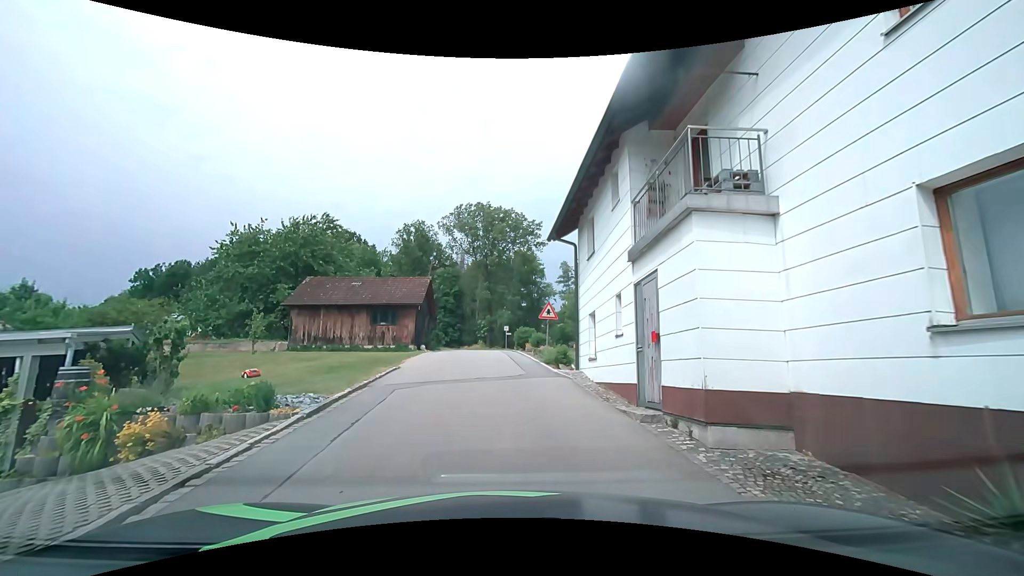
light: Day
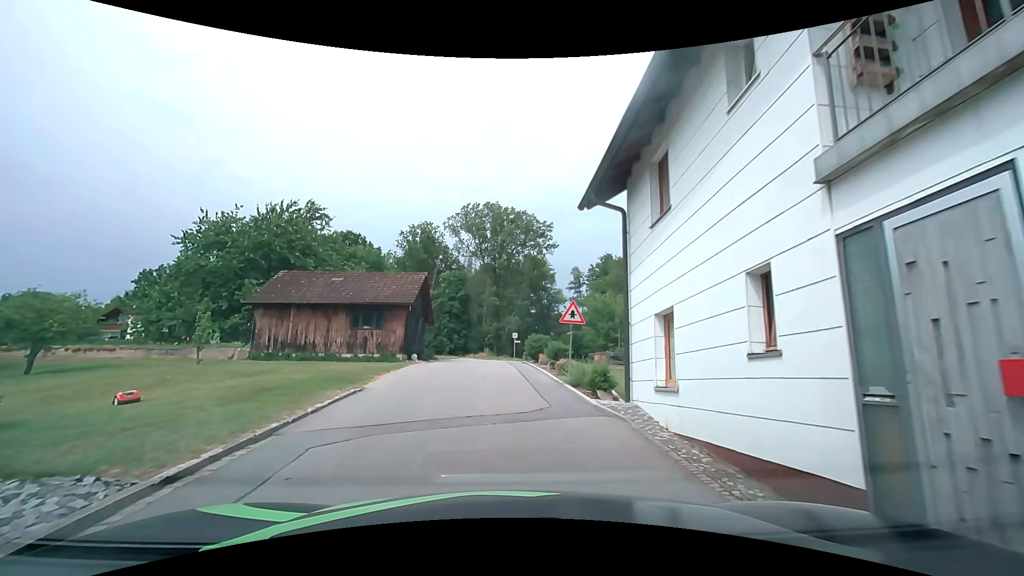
(0.0, +5.3) m; -1°
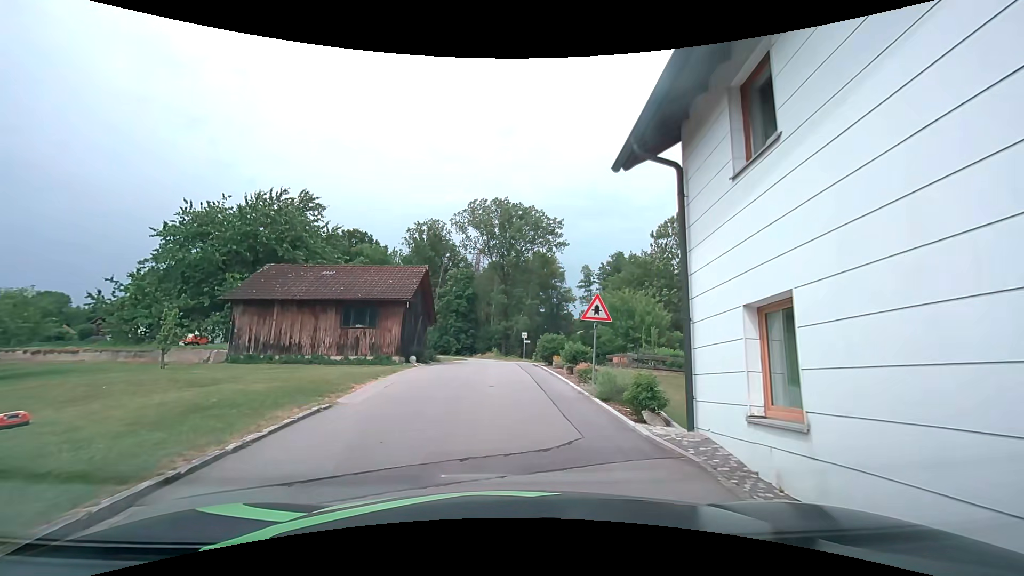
(0.0, +2.8) m; -1°
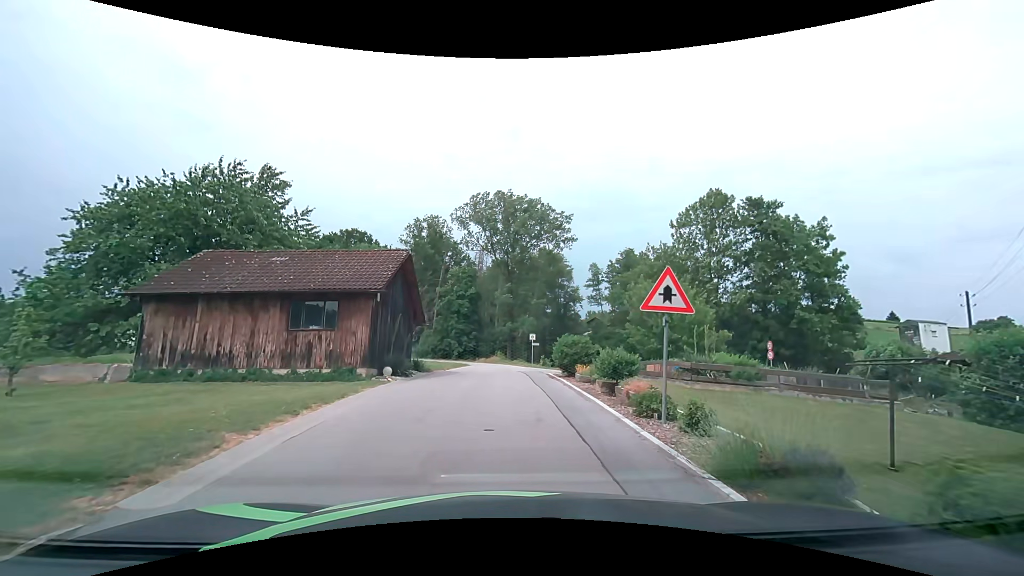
(0.0, +5.6) m; 0°
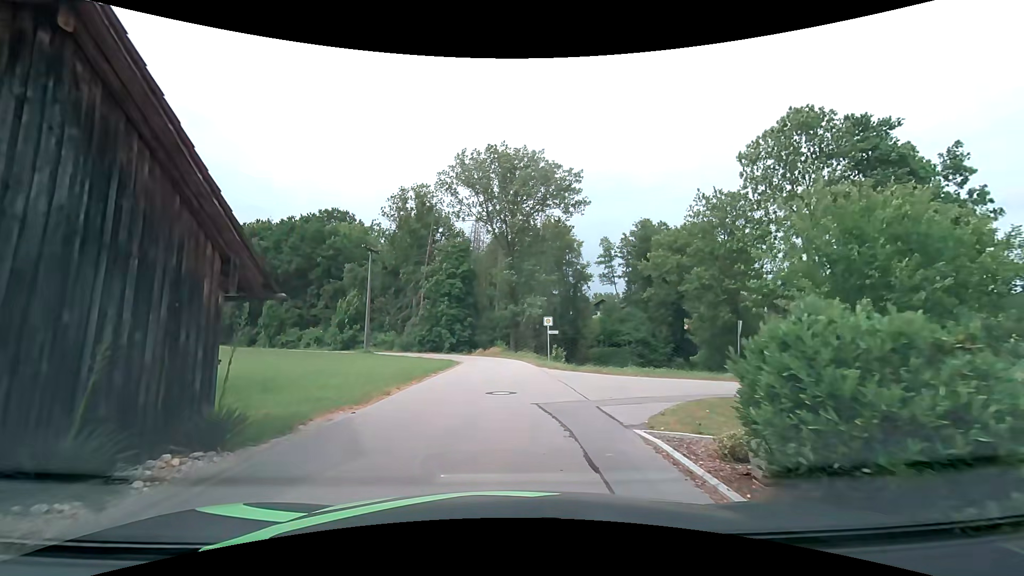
(-0.3, +14.5) m; -2°
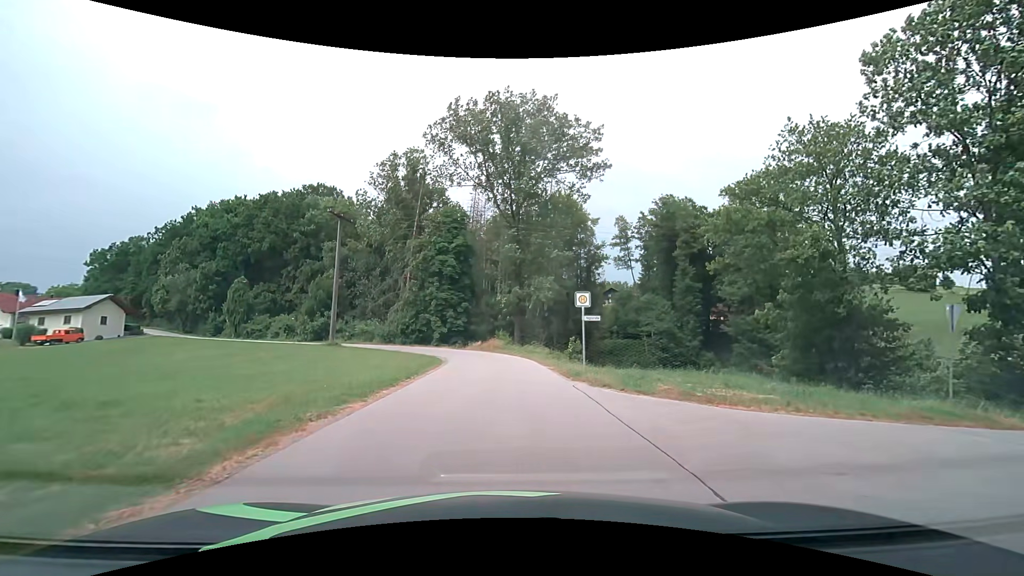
(0.0, +12.0) m; 0°
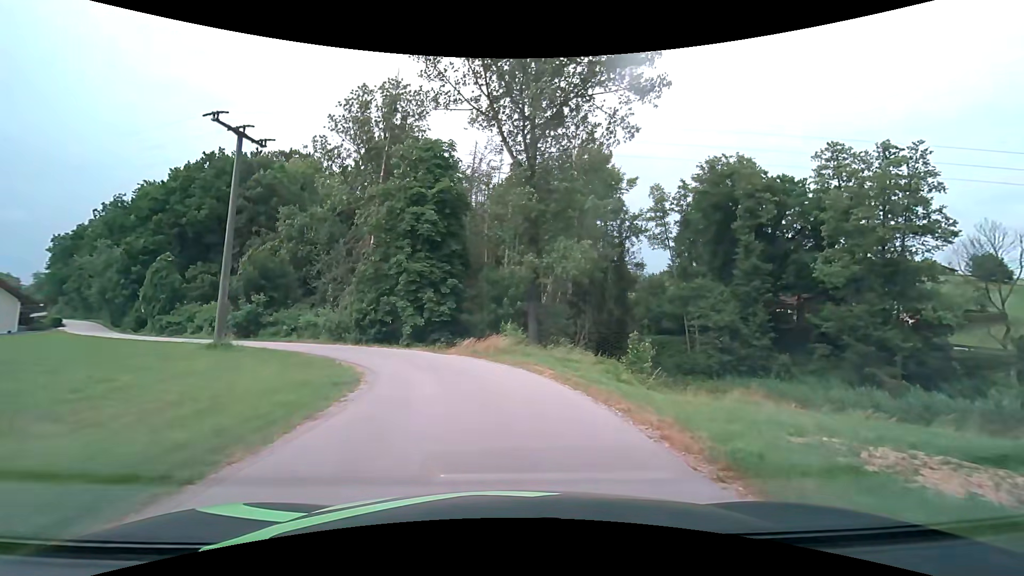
(-0.3, +18.7) m; -1°
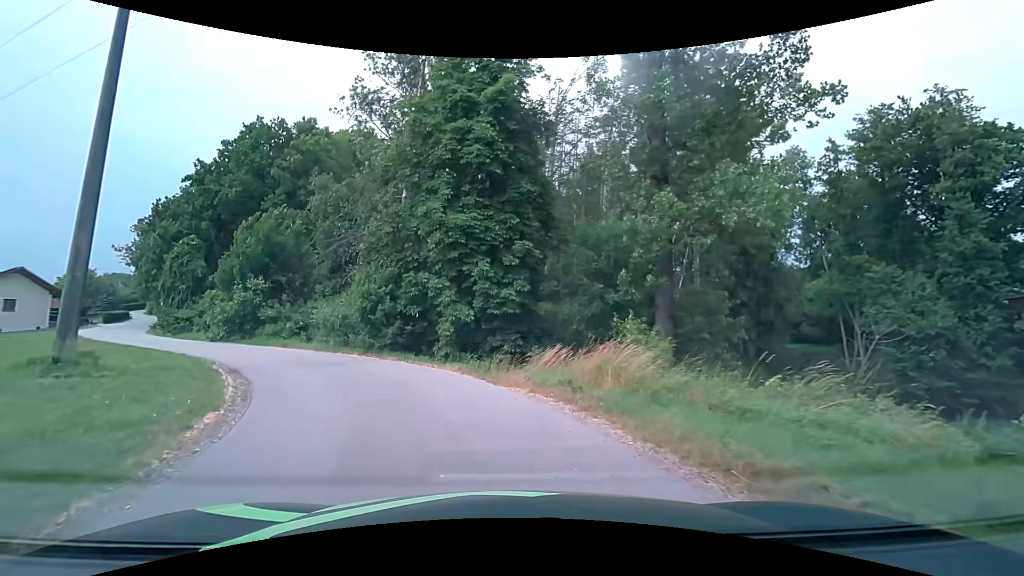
(-0.9, +14.8) m; -9°
(-1, +10) (-6, +19) (-13, +26) (-20, +32) (-28, +39) (-34, +47) (-40, +55) (-45, +64) (-50, +72) (-56, +81) m
